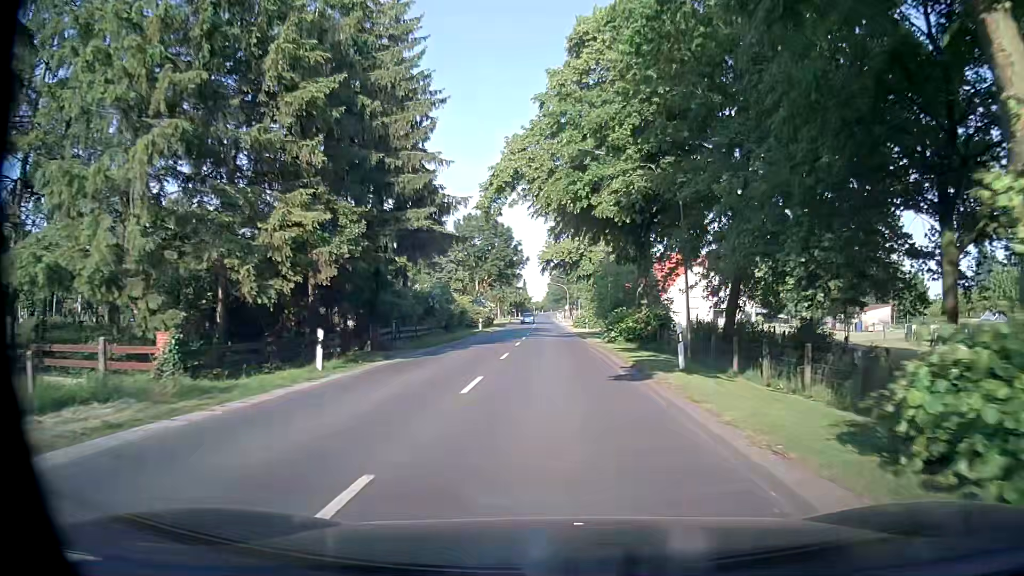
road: secondary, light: Day
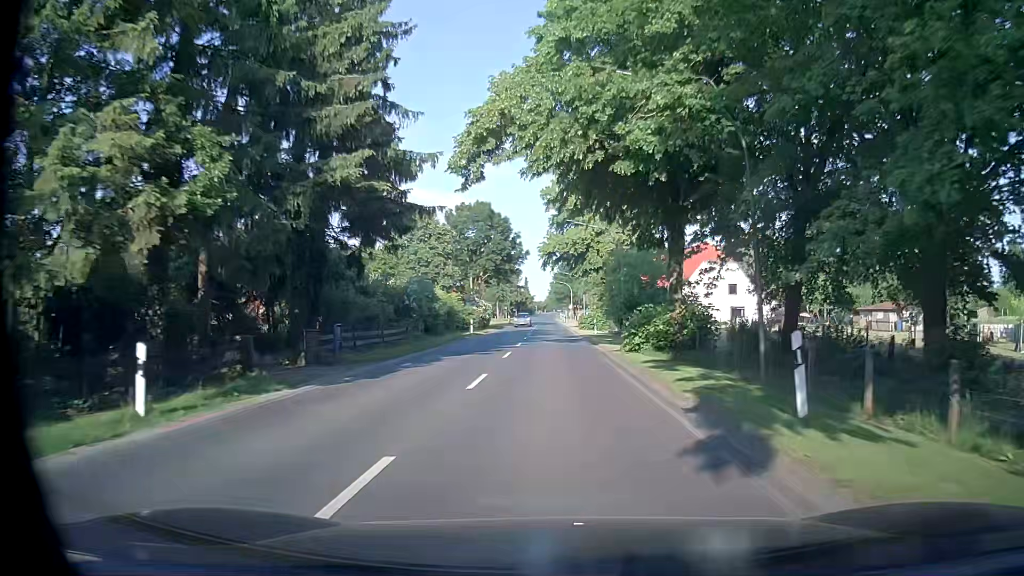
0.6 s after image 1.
(-0.1, +8.1) m; 0°
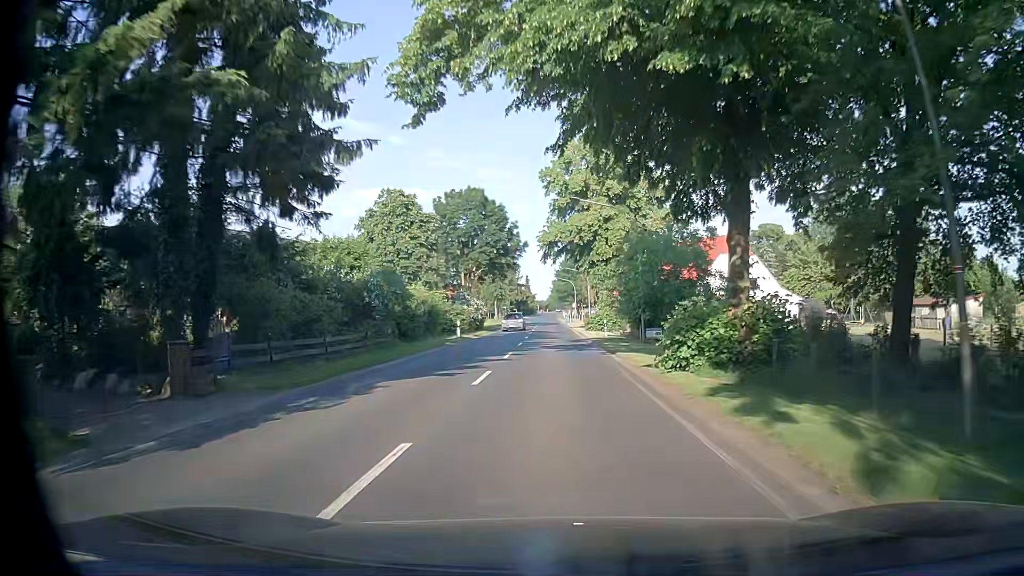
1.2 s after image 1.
(-0.1, +8.1) m; -1°
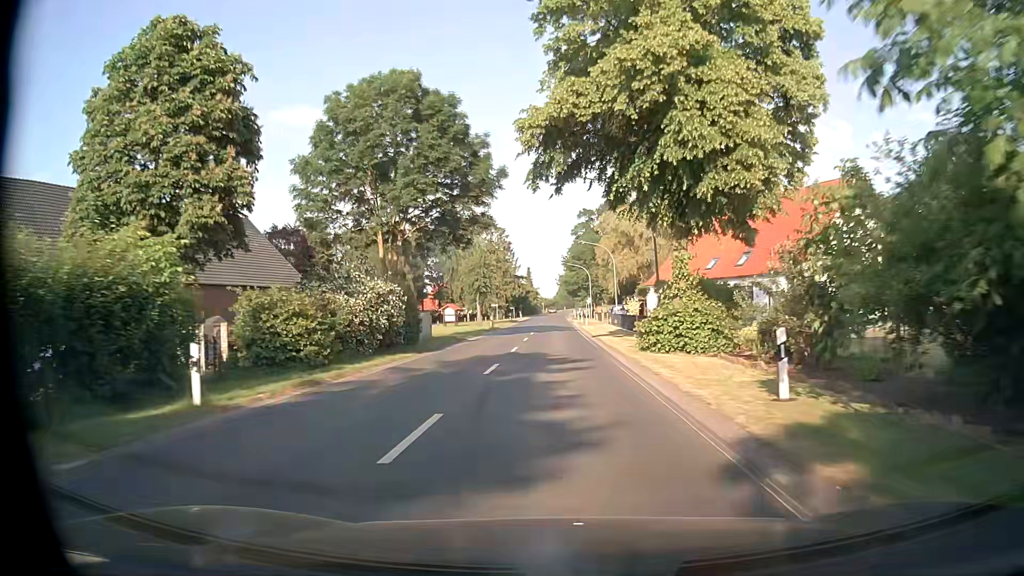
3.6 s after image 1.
(-0.1, +32.5) m; -1°
(0, +10) (0, +20) (0, +30) (0, +40) (0, +50) (0, +60) (0, +70) (0, +80) (0, +90) (0, +100) m
